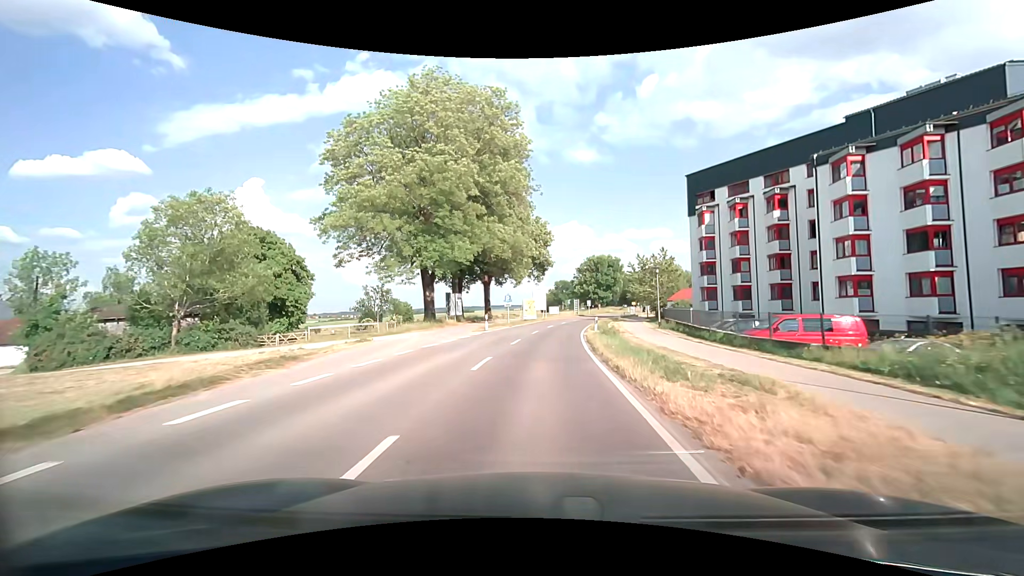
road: tertiary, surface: asphalt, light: Day
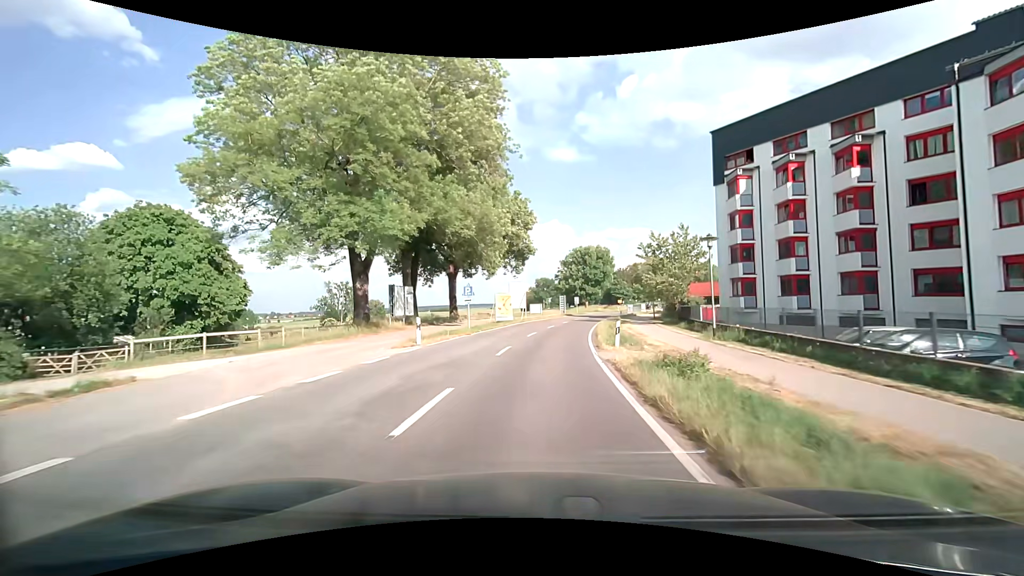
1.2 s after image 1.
(+0.3, +14.9) m; +2°
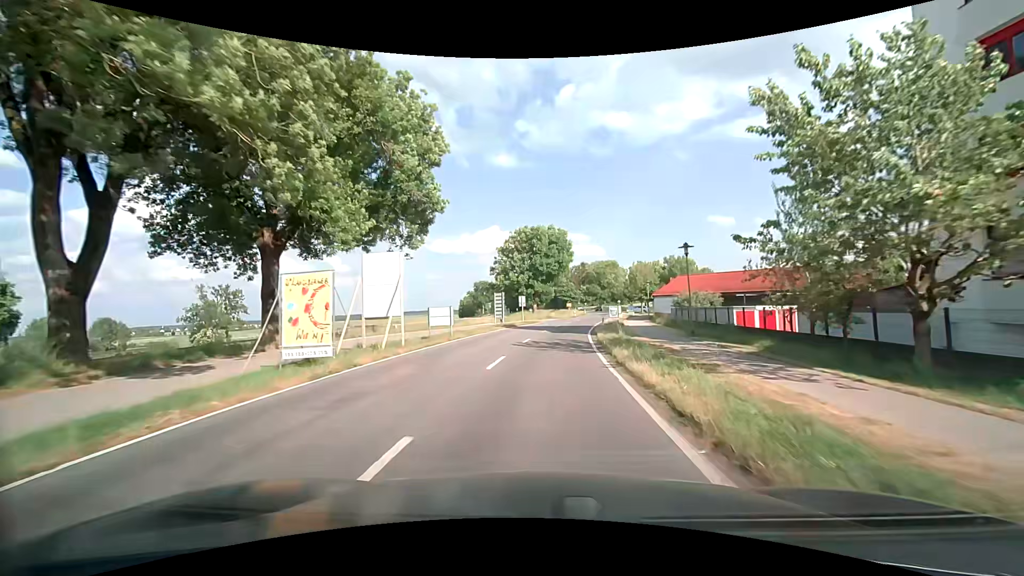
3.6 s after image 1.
(+1.7, +30.2) m; +7°
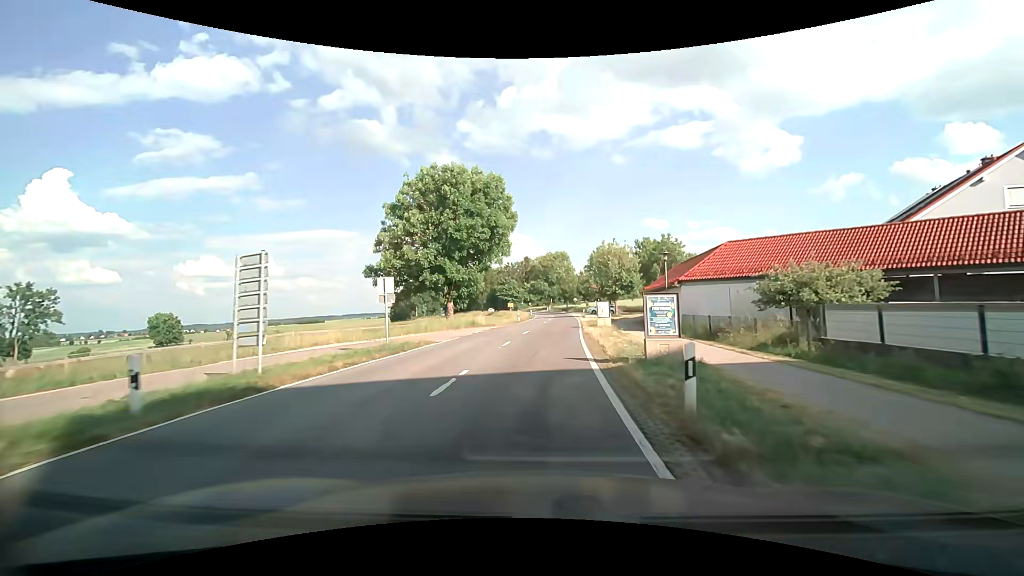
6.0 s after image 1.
(+1.8, +30.5) m; +6°
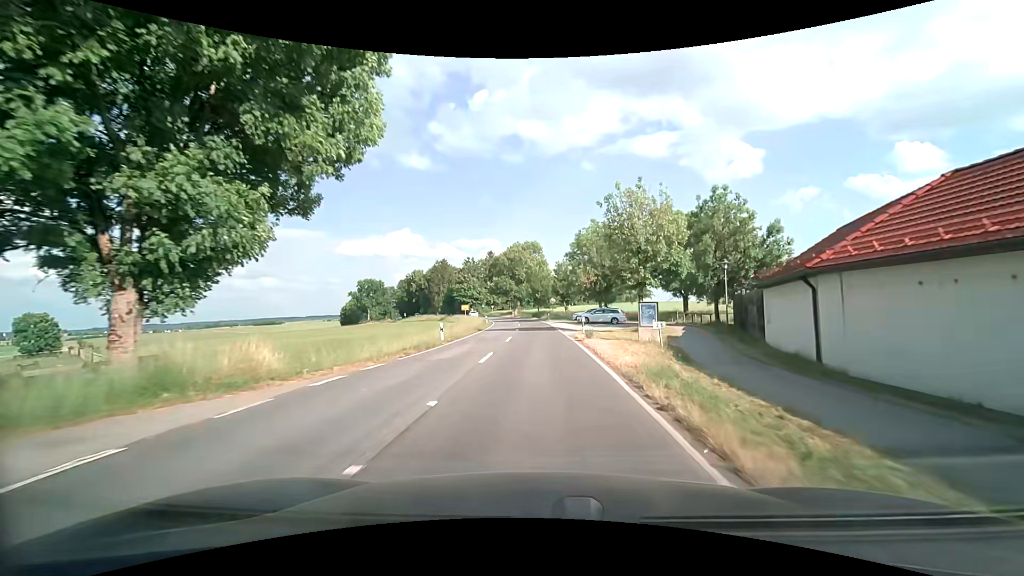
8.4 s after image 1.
(+1.2, +30.7) m; +4°
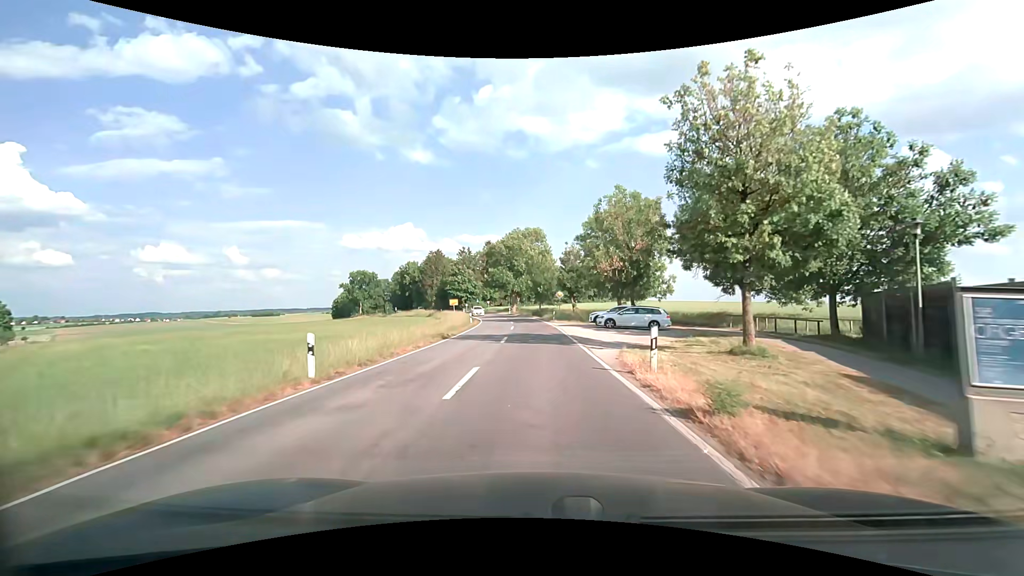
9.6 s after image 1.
(0.0, +15.2) m; 0°
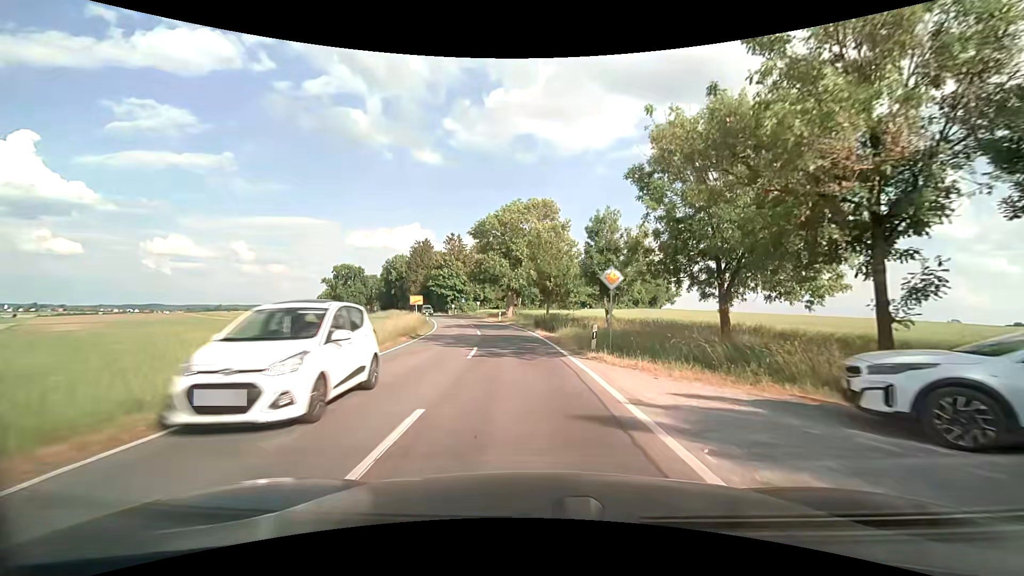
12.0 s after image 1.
(-0.3, +29.6) m; -1°
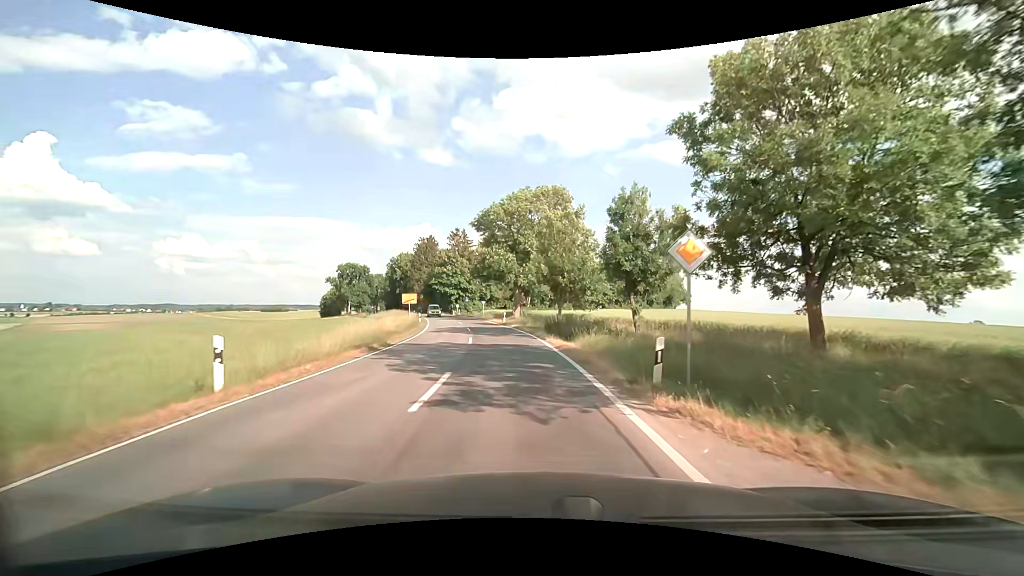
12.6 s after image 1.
(0.0, +7.2) m; -1°
(0, +10) (-1, +20) (-2, +30) (-4, +40) (-6, +50) (-8, +59) (-11, +69) (-14, +79) (-17, +88) (-20, +97) m
